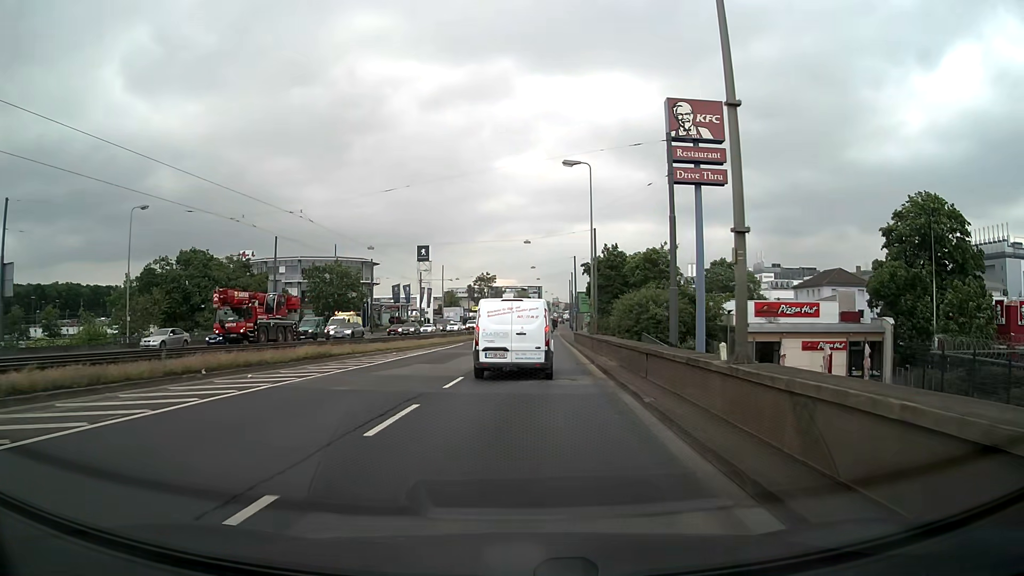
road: primary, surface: asphalt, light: Day
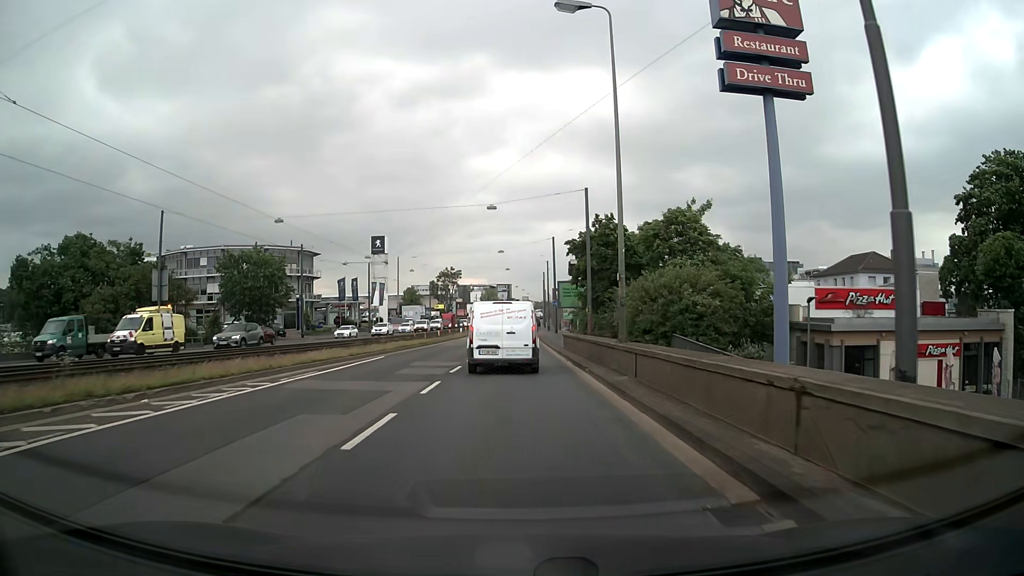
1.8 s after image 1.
(+0.6, +19.2) m; +3°
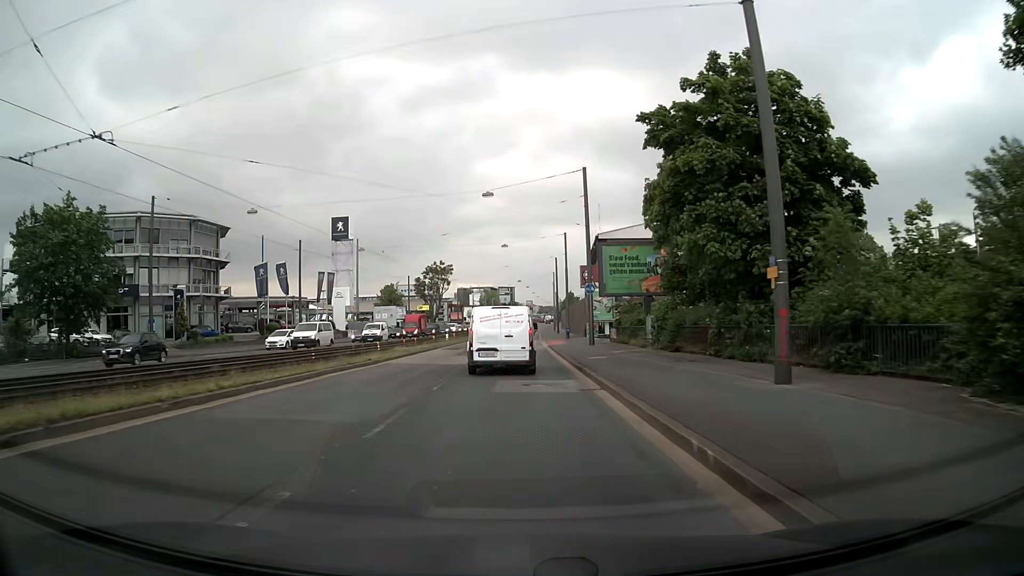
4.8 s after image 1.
(-0.3, +34.9) m; -1°
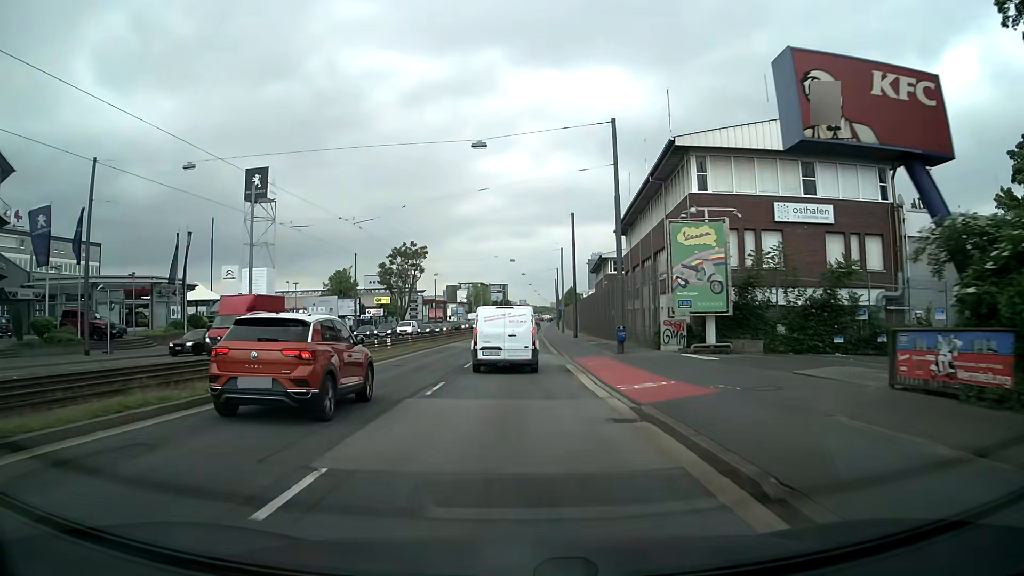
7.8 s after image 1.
(+0.3, +37.2) m; +1°
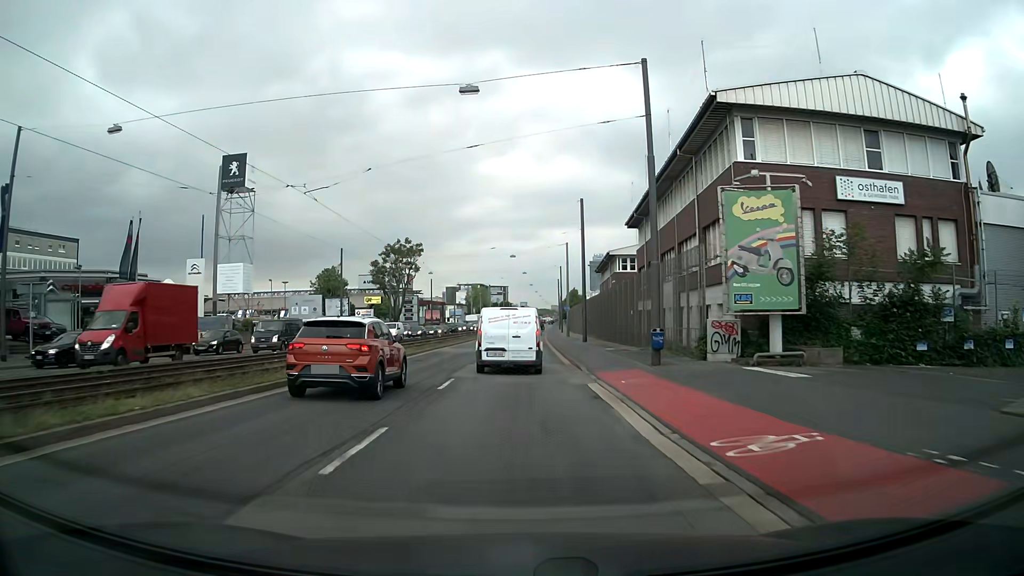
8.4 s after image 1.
(-0.1, +7.5) m; 0°
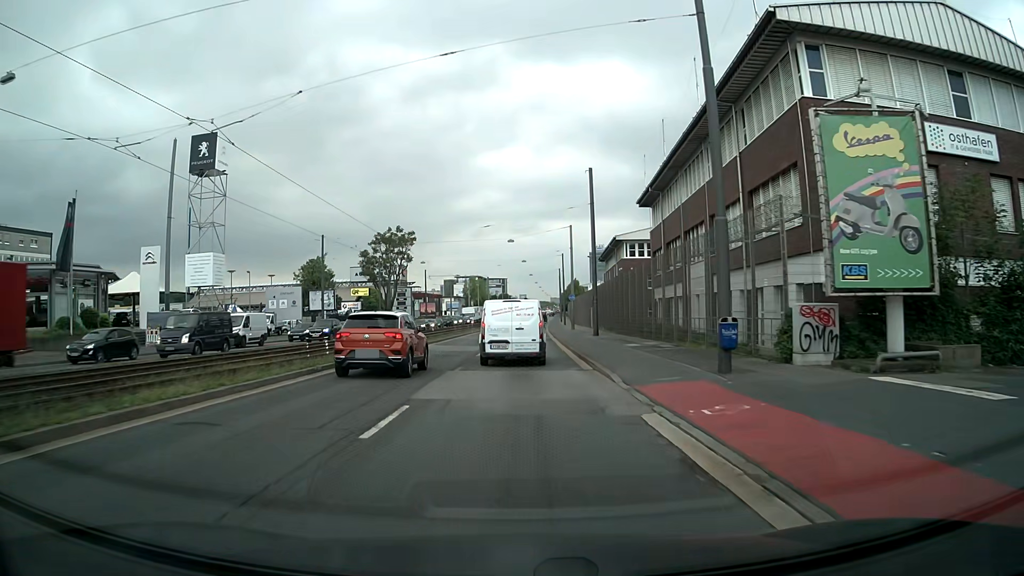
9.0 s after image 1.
(0.0, +7.5) m; 0°
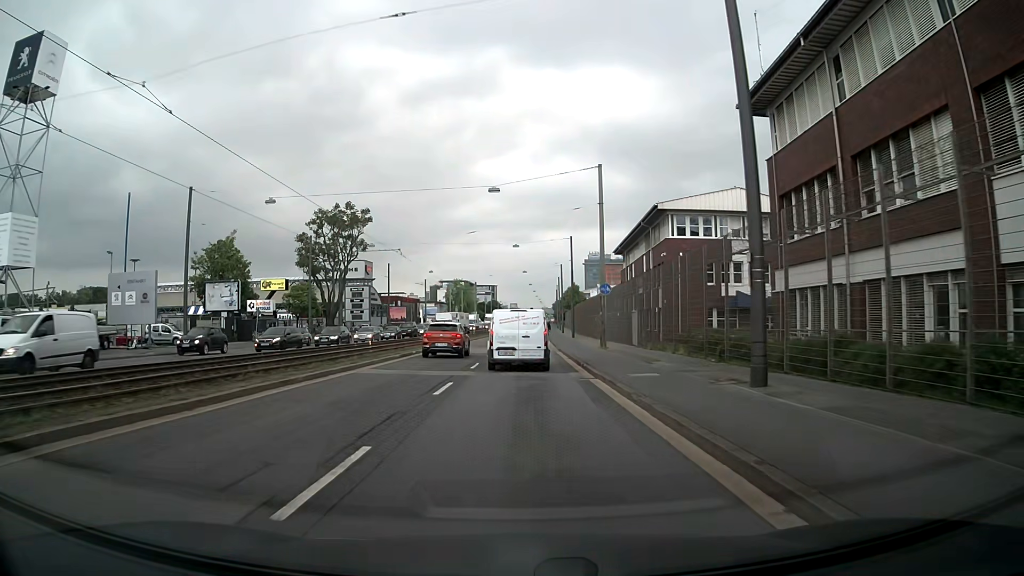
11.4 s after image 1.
(+0.2, +30.1) m; +1°
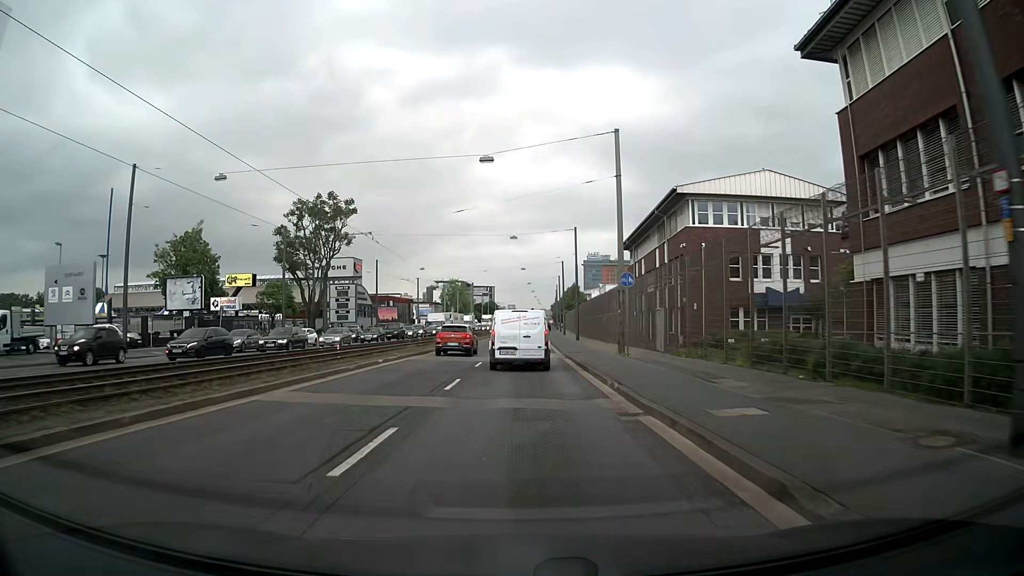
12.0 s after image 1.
(0.0, +7.5) m; 0°
